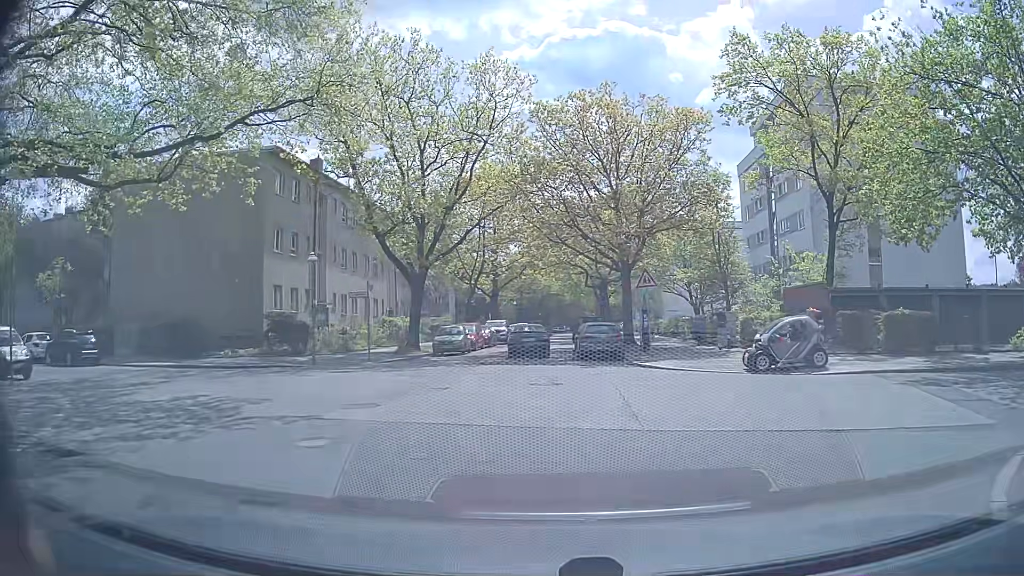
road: residential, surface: asphalt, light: Day
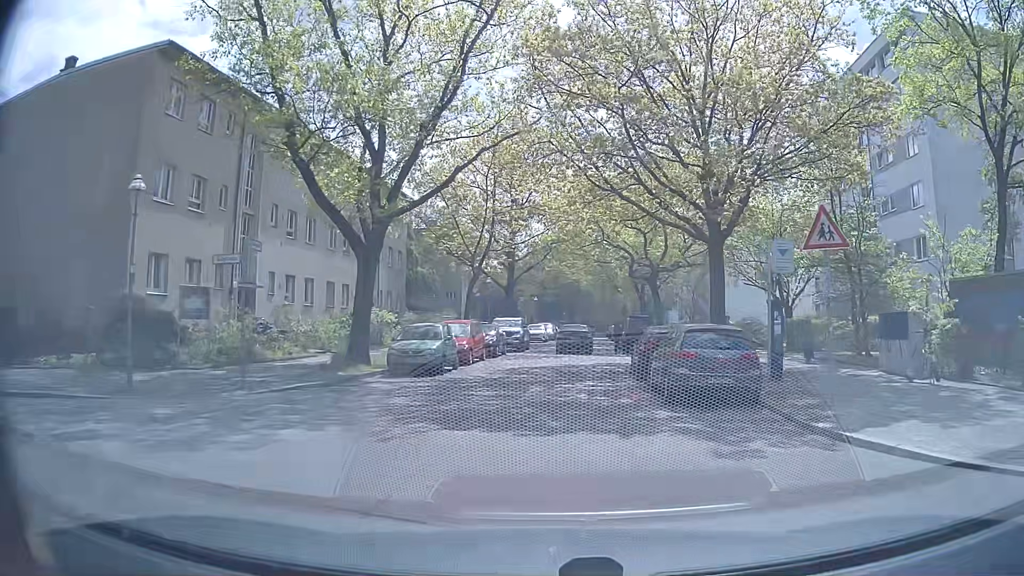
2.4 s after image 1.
(-0.6, +14.4) m; -3°
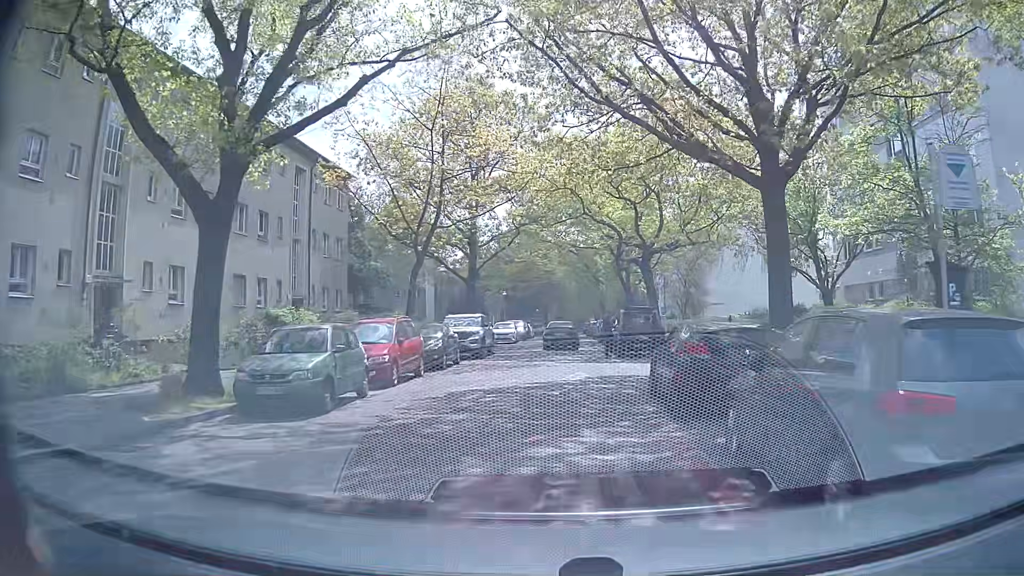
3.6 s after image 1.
(+0.2, +8.3) m; +2°
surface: concrete
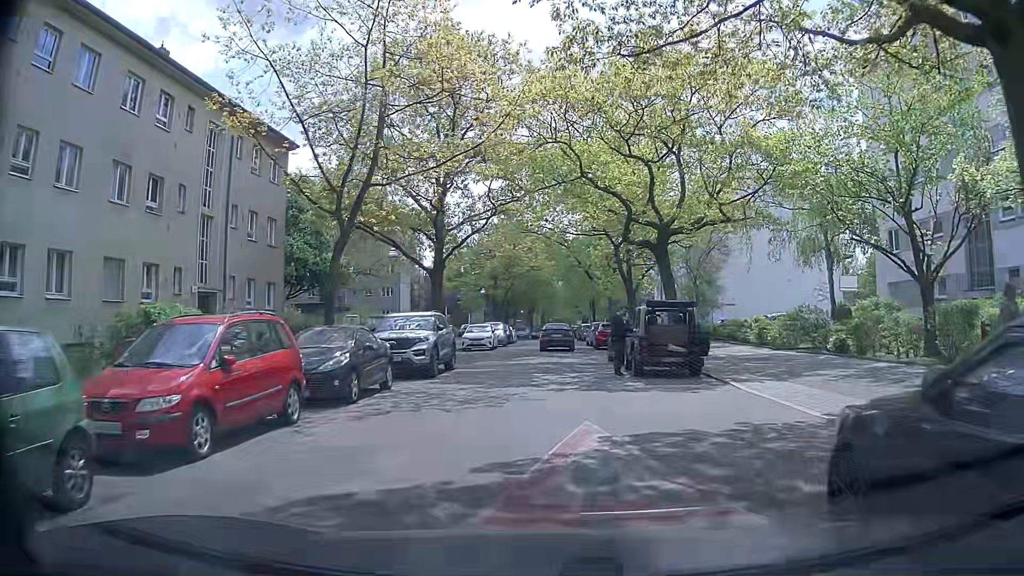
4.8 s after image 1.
(+0.1, +8.6) m; +1°
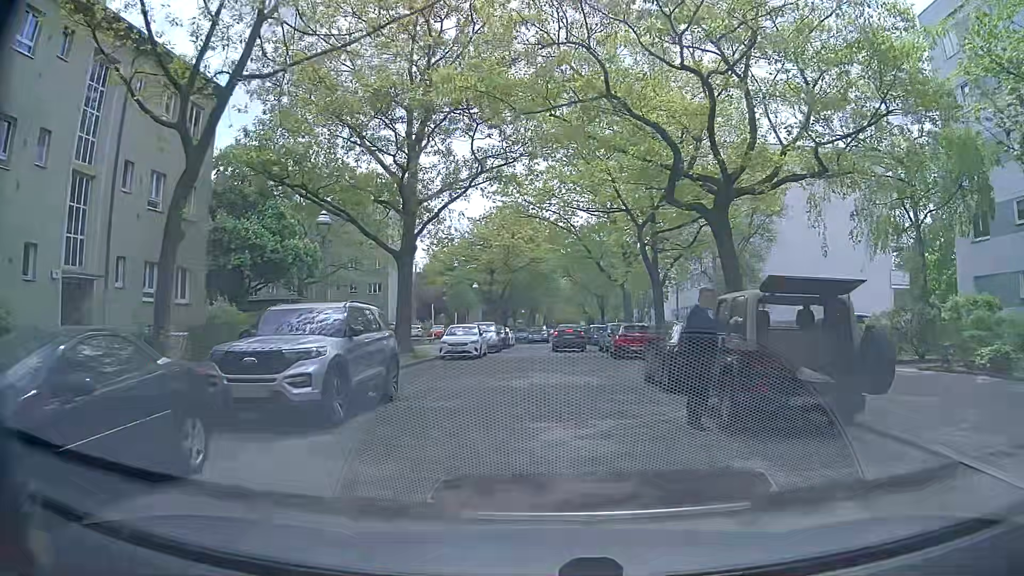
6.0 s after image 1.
(0.0, +8.7) m; -1°
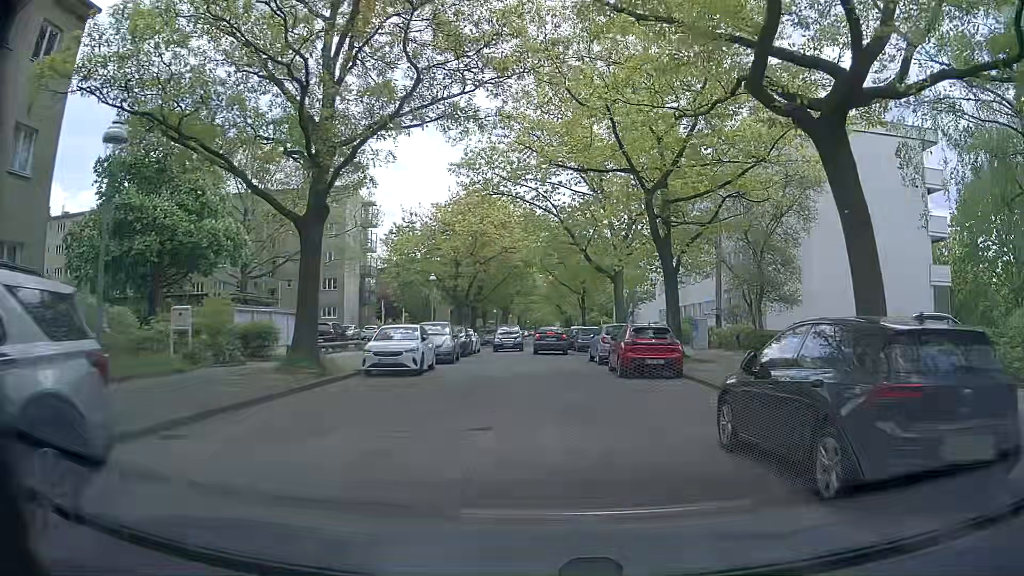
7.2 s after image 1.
(+0.2, +8.8) m; +3°
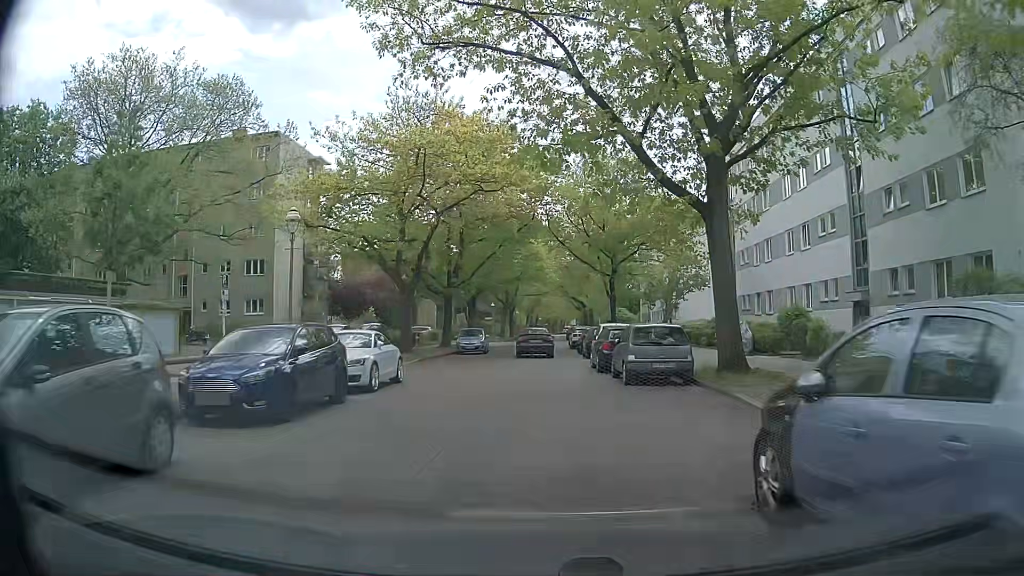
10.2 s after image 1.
(+0.5, +22.2) m; -2°
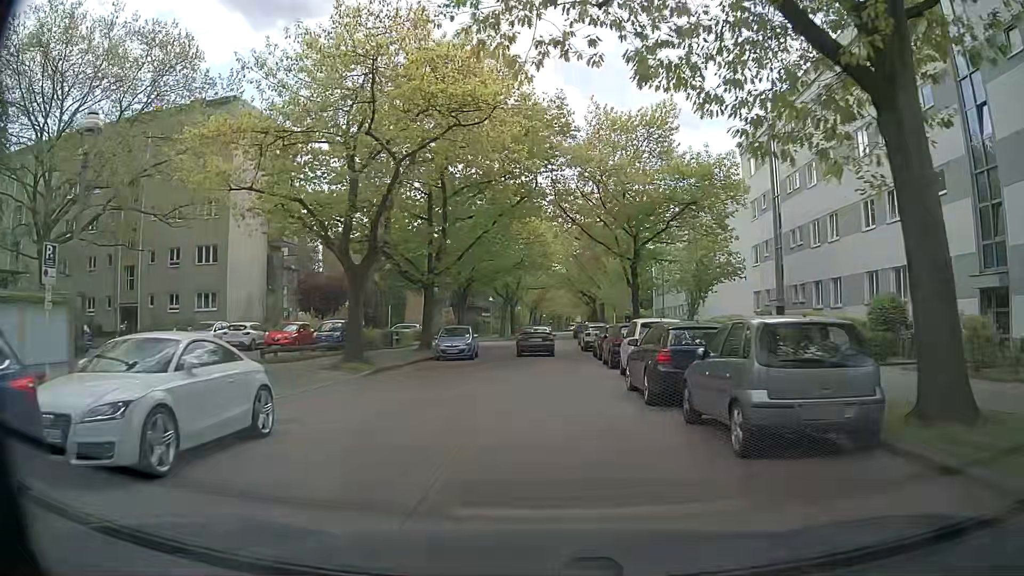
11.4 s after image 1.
(+0.1, +9.0) m; +1°
(0, +10) (0, +20) (0, +30) (0, +40) (+1, +50) (+1, +60) (+1, +70) (+1, +80) (+1, +90) (+2, +100) m
